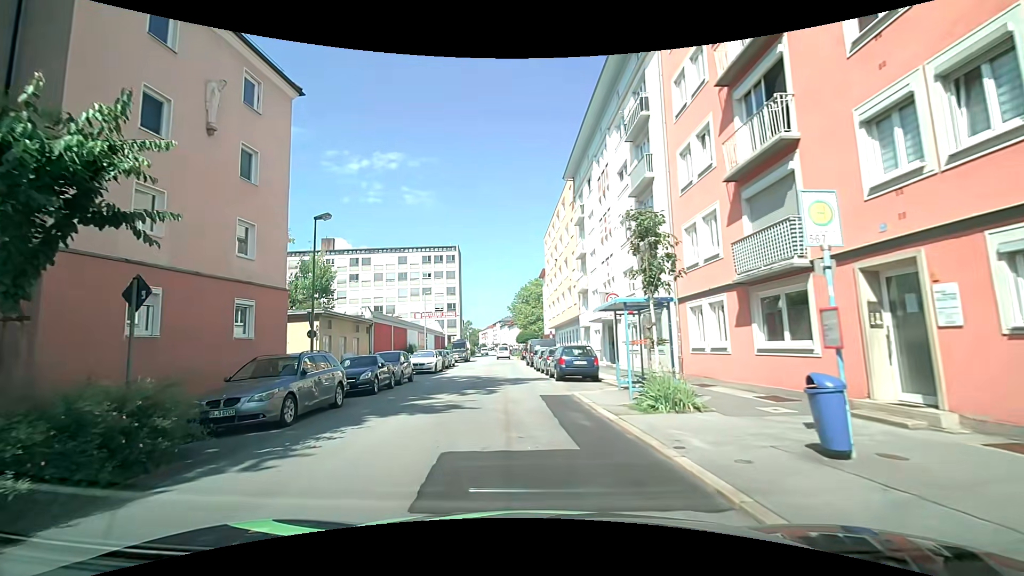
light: Day
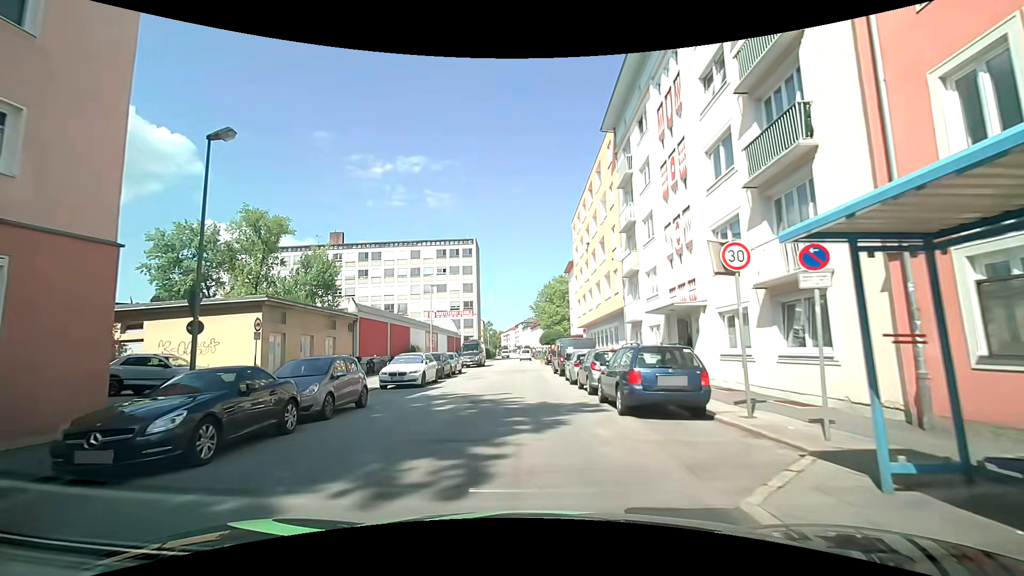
(0.0, +9.9) m; -1°
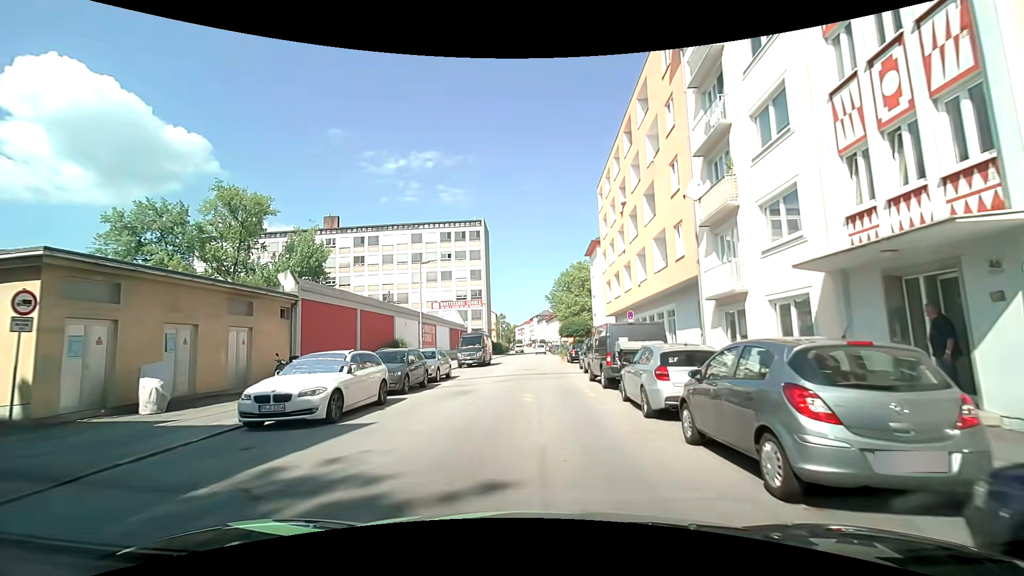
(-0.1, +11.3) m; +1°
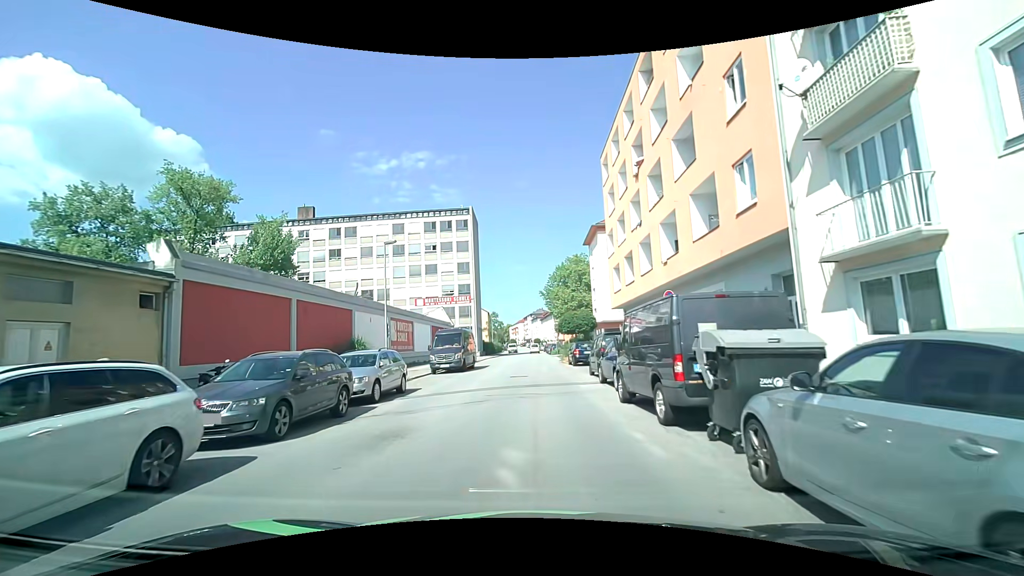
(-0.1, +7.8) m; 0°
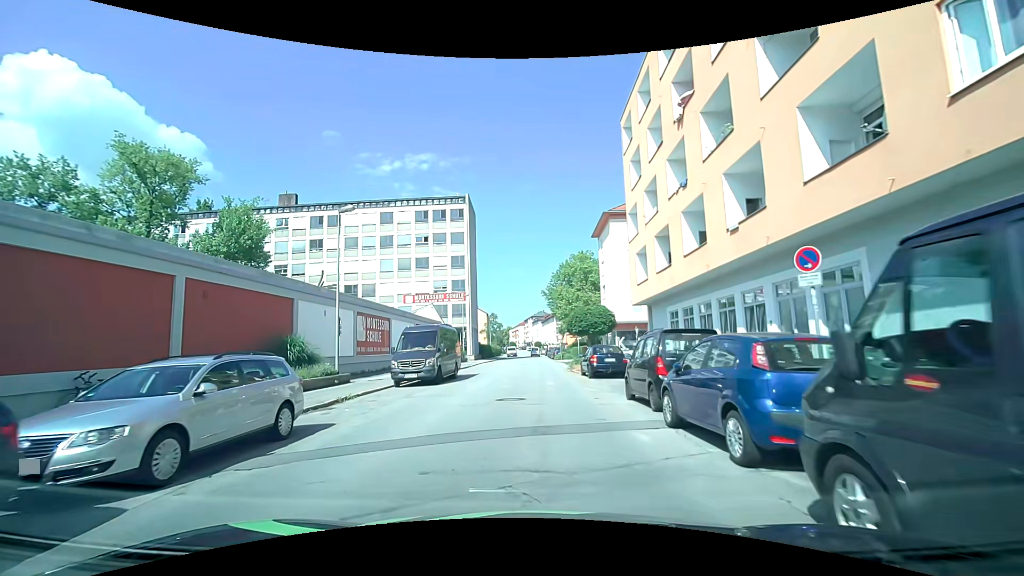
(-0.2, +8.0) m; -2°
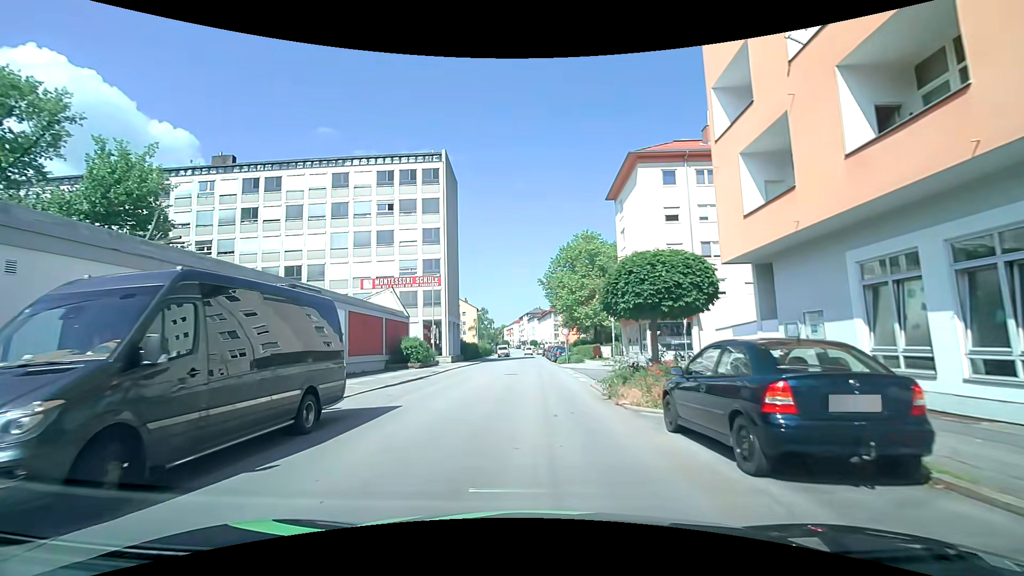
(+0.3, +16.3) m; +2°
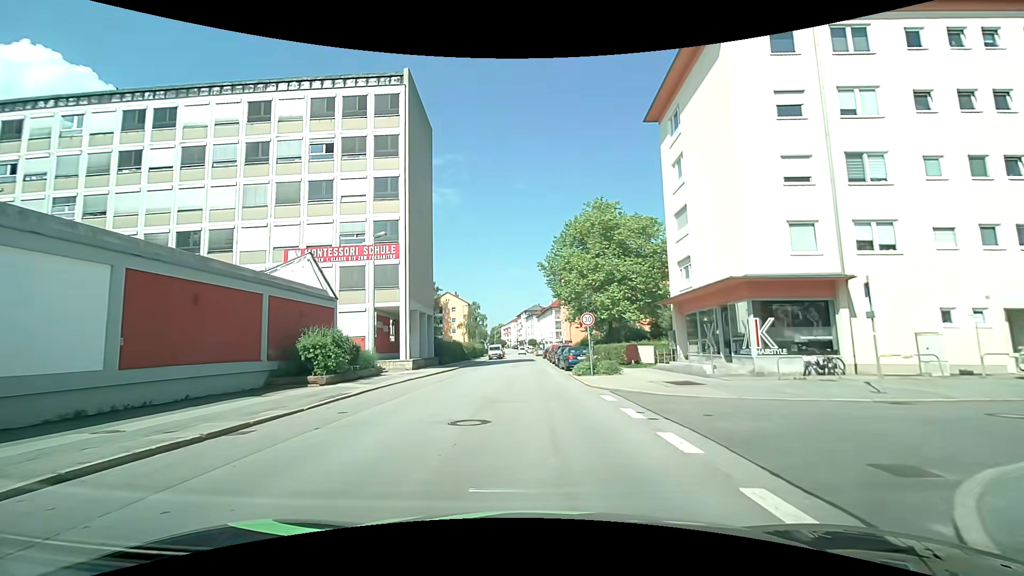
(-0.2, +17.2) m; -1°
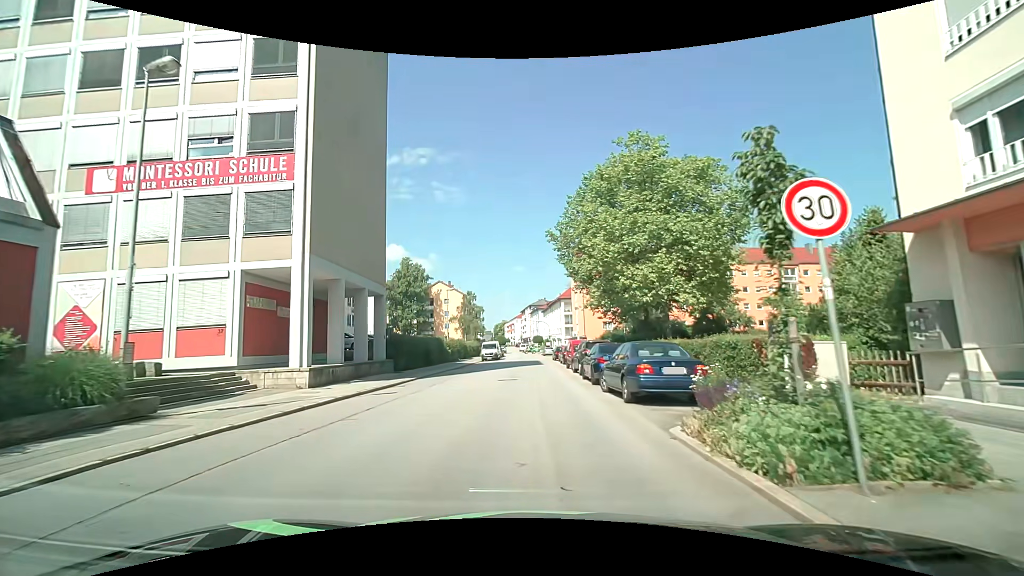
(0.0, +18.1) m; 0°
(0, +10) (0, +20) (0, +30) (0, +40) (0, +50) (0, +60) (0, +70) (-1, +80) (-1, +90) (-1, +100) m
